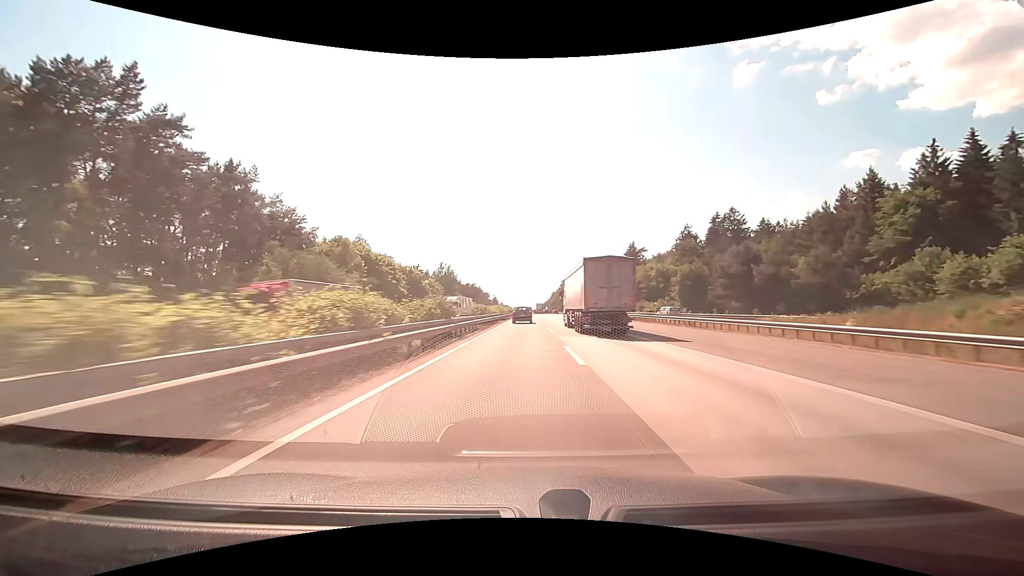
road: motorway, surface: concrete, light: Day
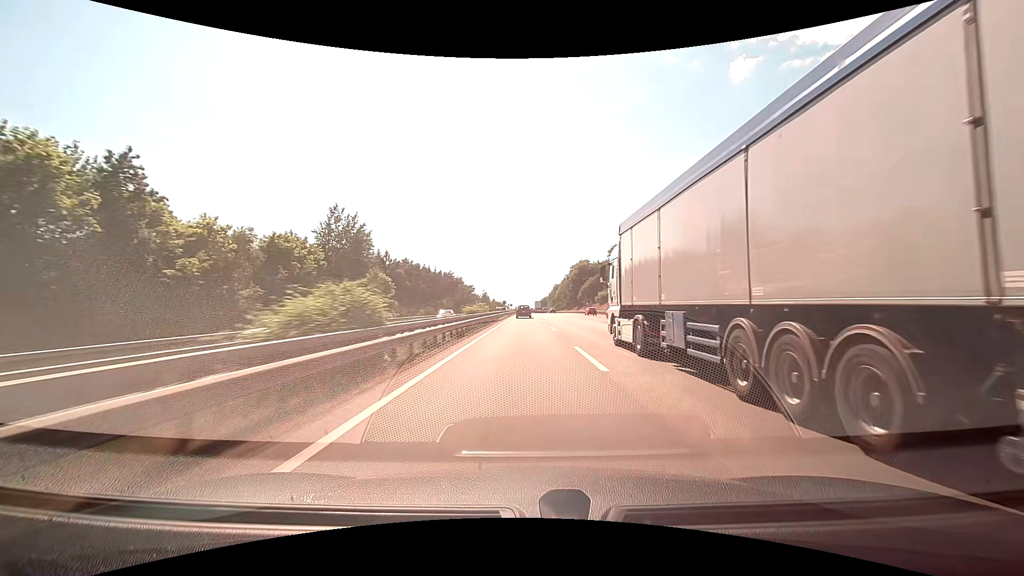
(+0.7, +92.2) m; +1°
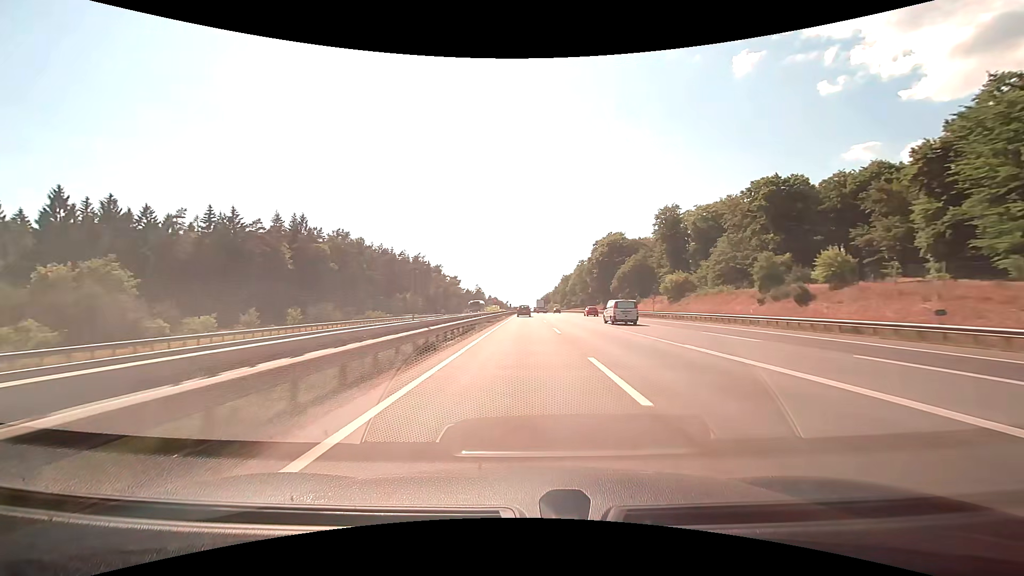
(-0.1, +75.9) m; 0°
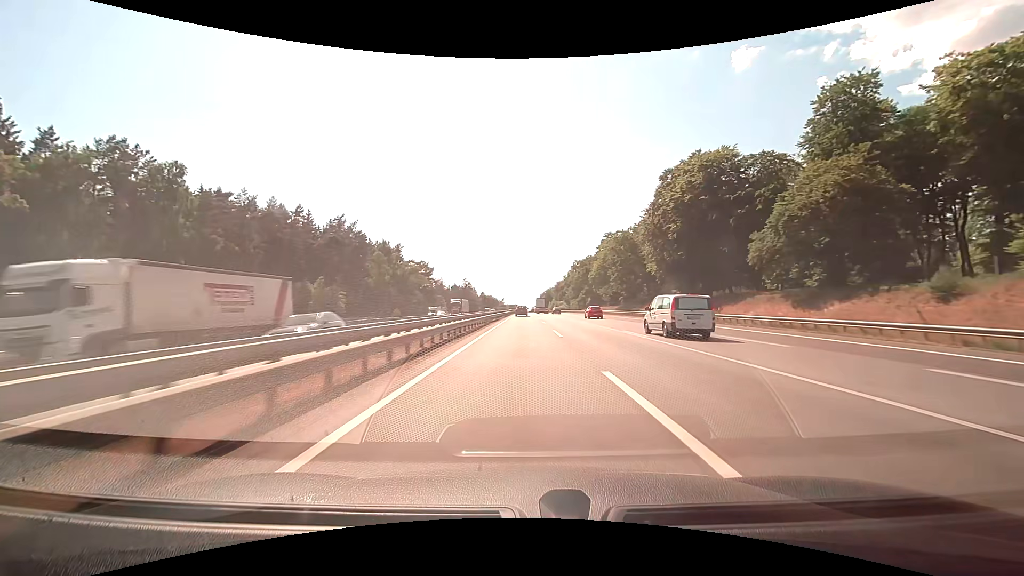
(+0.2, +74.9) m; 0°
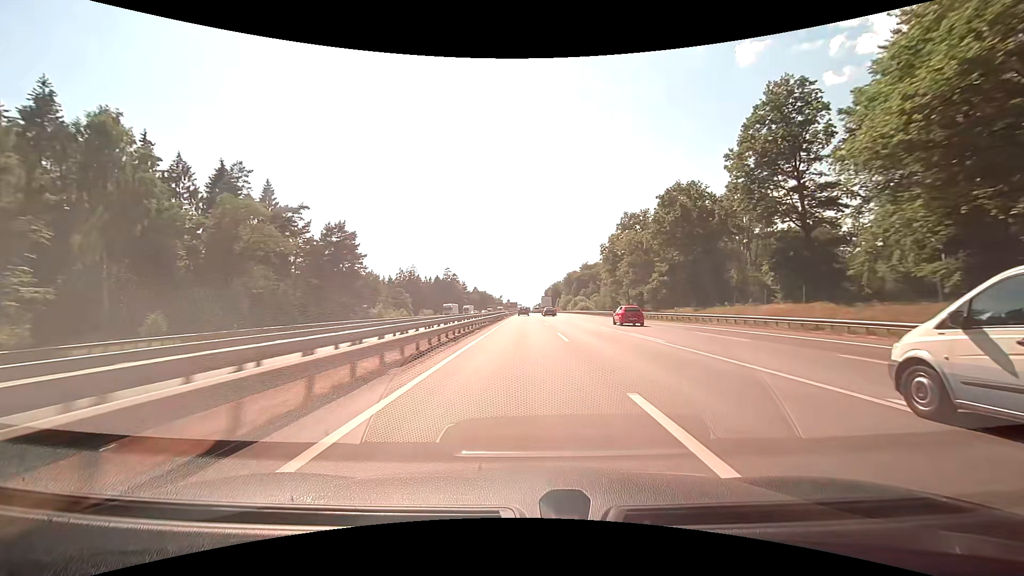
(-0.2, +93.1) m; 0°
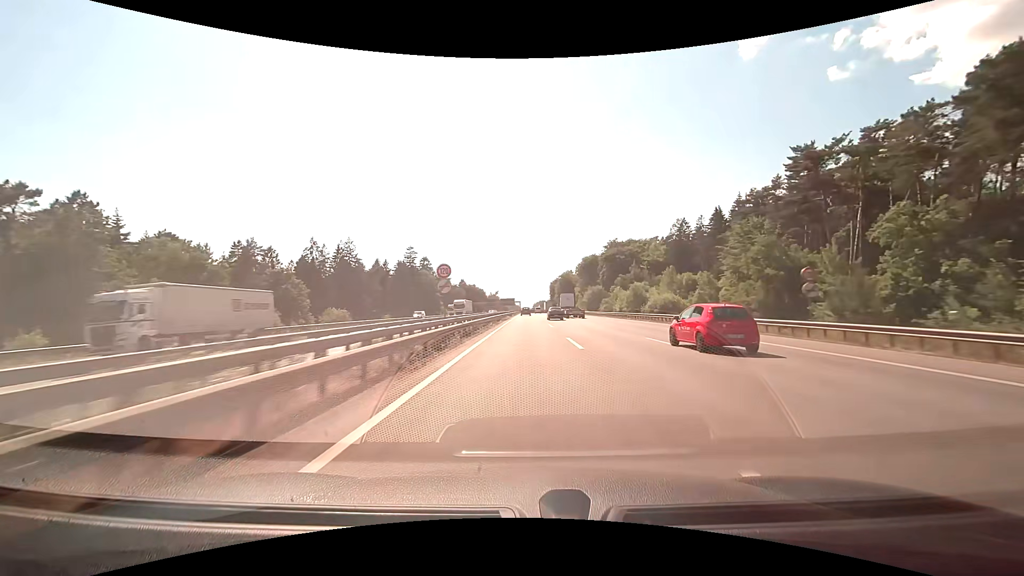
(0.0, +94.4) m; 0°
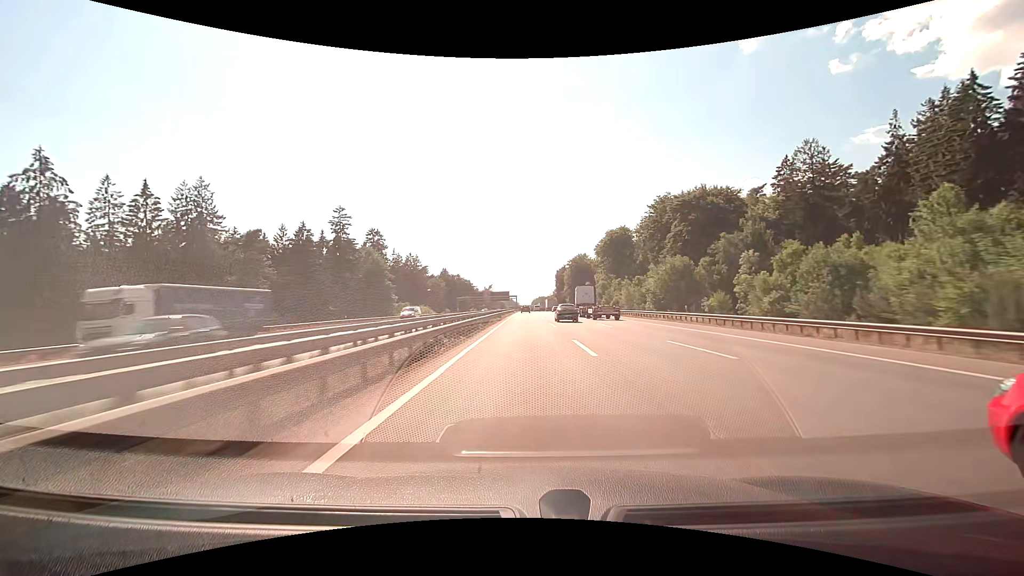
(+0.1, +75.6) m; 0°
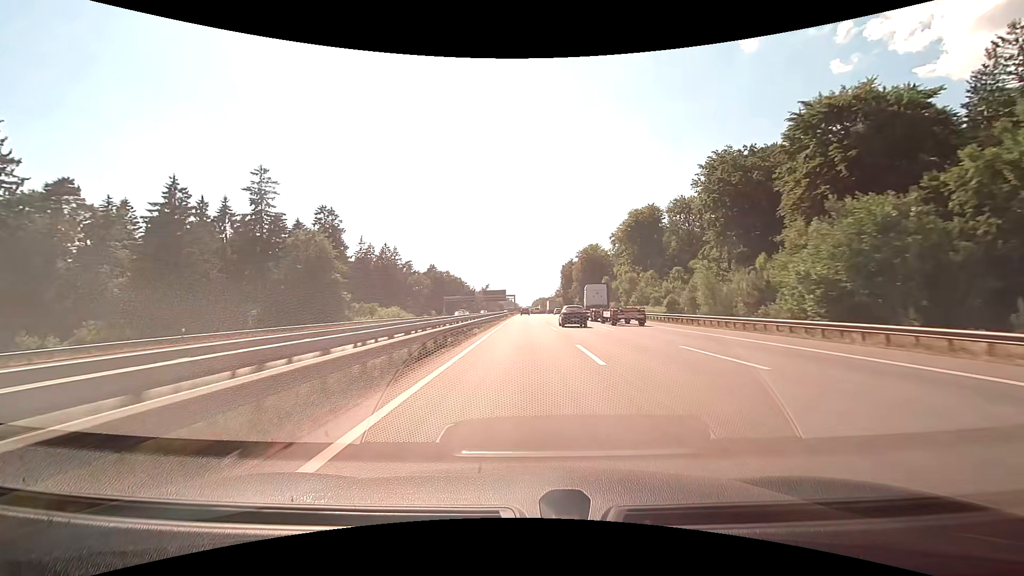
(0.0, +37.9) m; 0°
(0, +10) (0, +20) (0, +30) (0, +40) (0, +50) (0, +60) (0, +70) (0, +80) (0, +90) (0, +100) m
